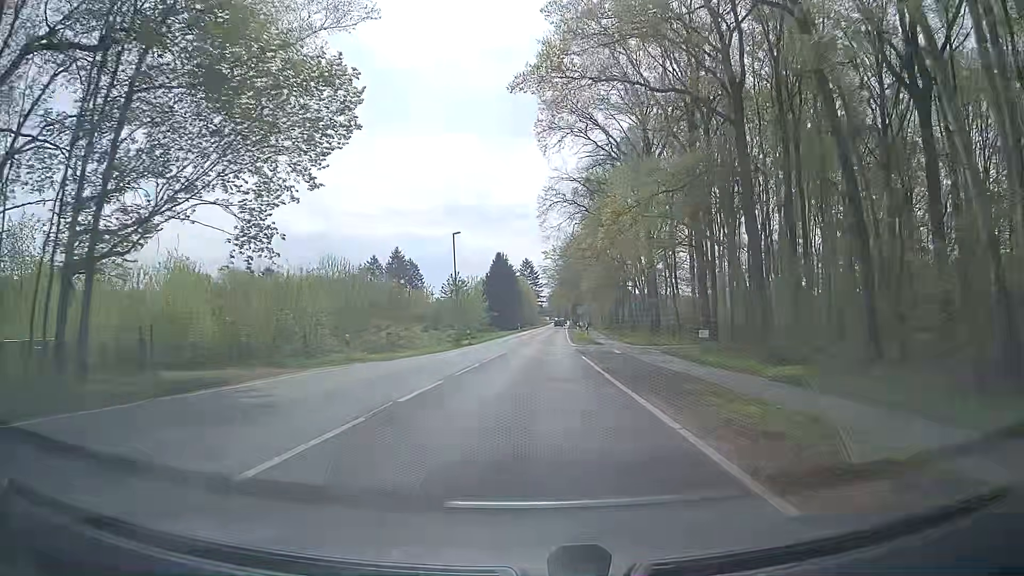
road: tertiary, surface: asphalt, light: Day
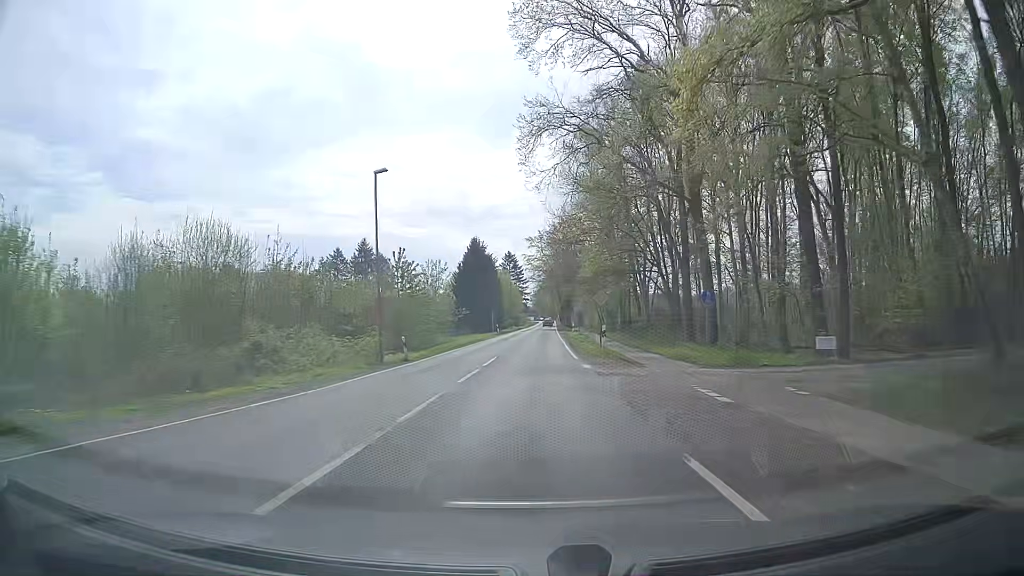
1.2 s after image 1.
(+0.2, +20.0) m; +1°
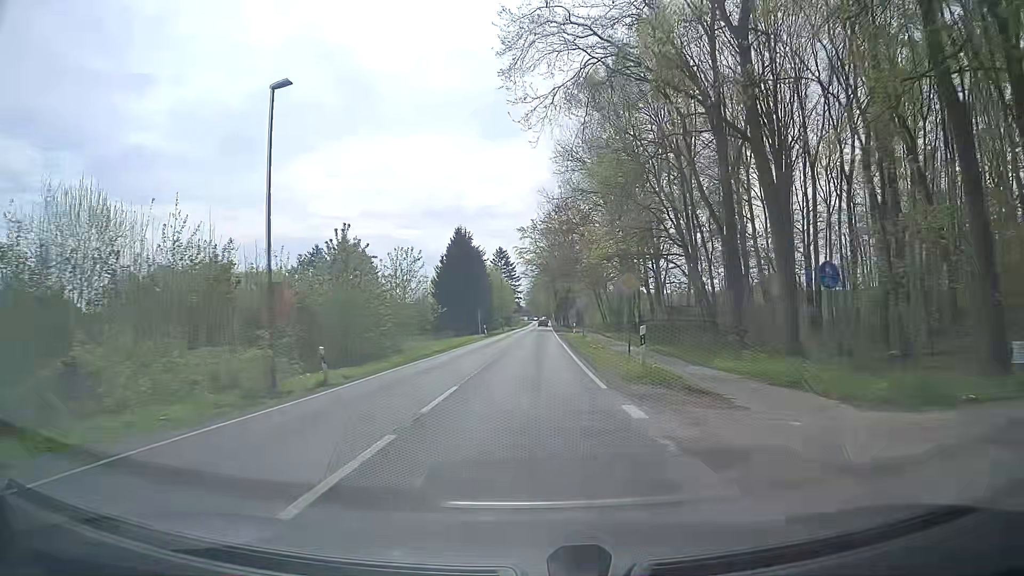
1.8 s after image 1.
(+0.2, +11.0) m; +2°
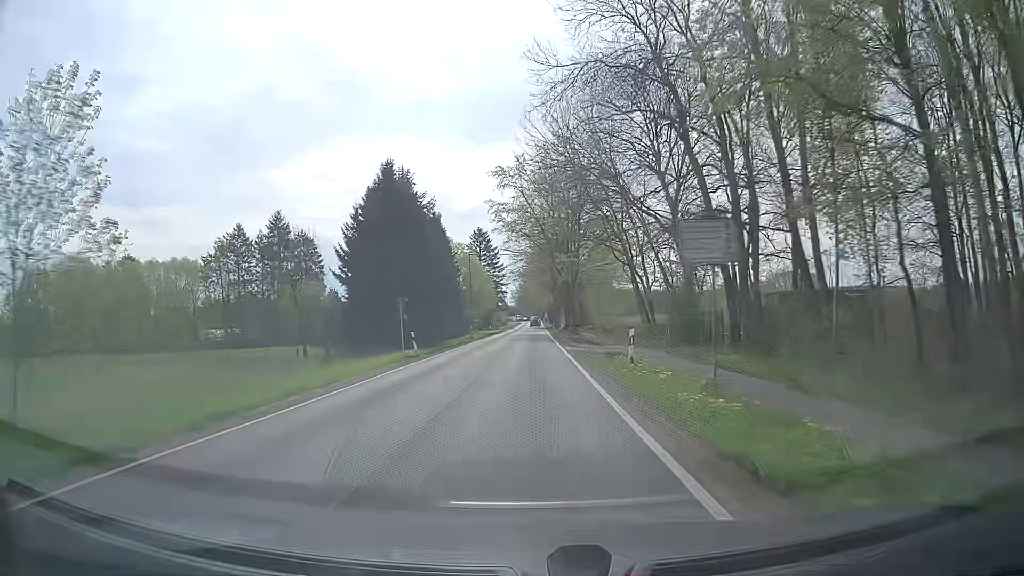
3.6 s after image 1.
(+0.2, +36.0) m; +1°
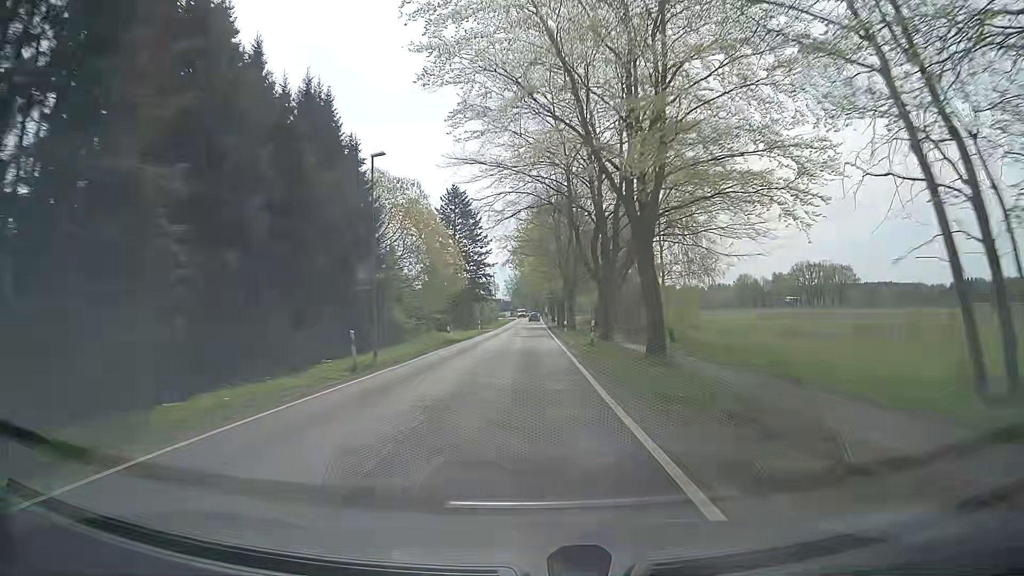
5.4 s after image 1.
(+0.2, +38.0) m; 0°
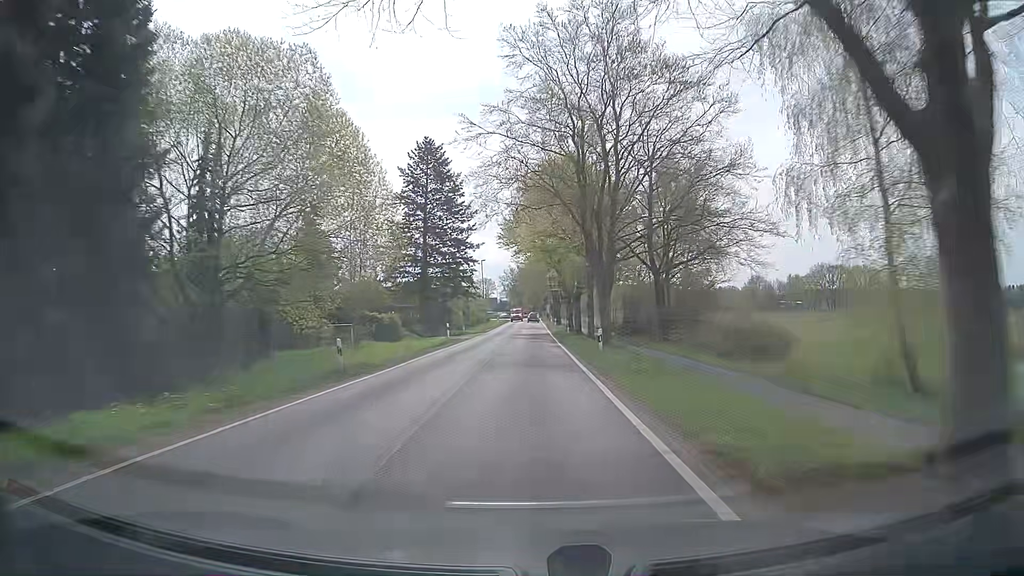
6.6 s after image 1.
(-0.1, +24.9) m; 0°
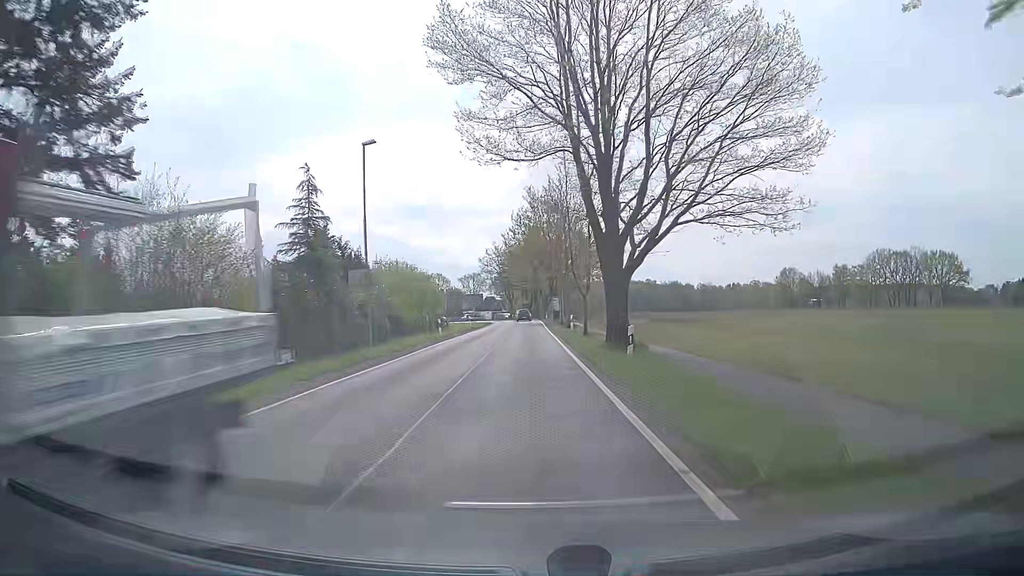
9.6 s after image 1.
(+0.1, +58.7) m; 0°
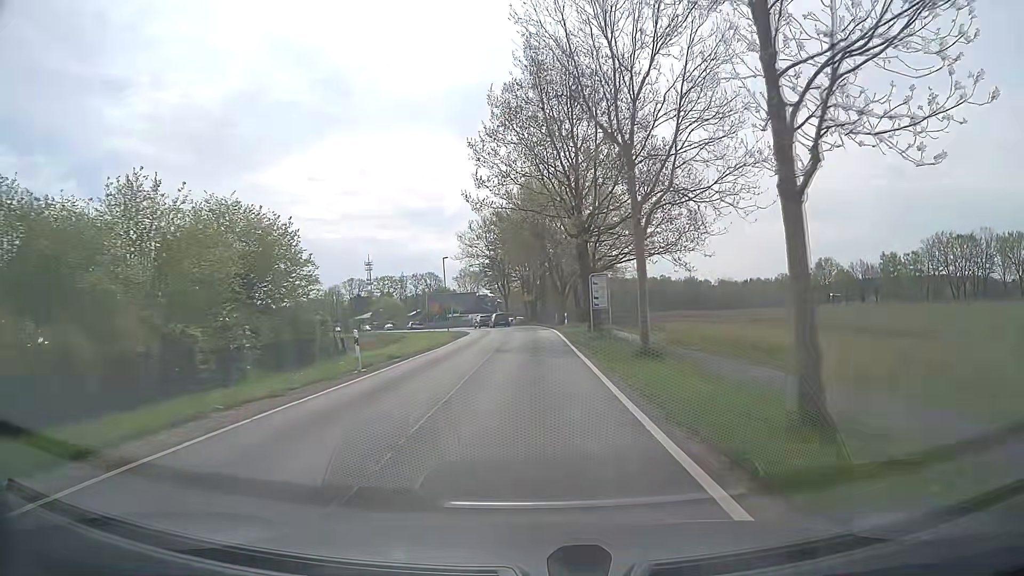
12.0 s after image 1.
(-0.1, +39.7) m; 0°
(0, +10) (0, +20) (0, +30) (0, +40) (0, +50) (-1, +60) (-2, +70) (-4, +80) (-7, +89) (-10, +99) m
